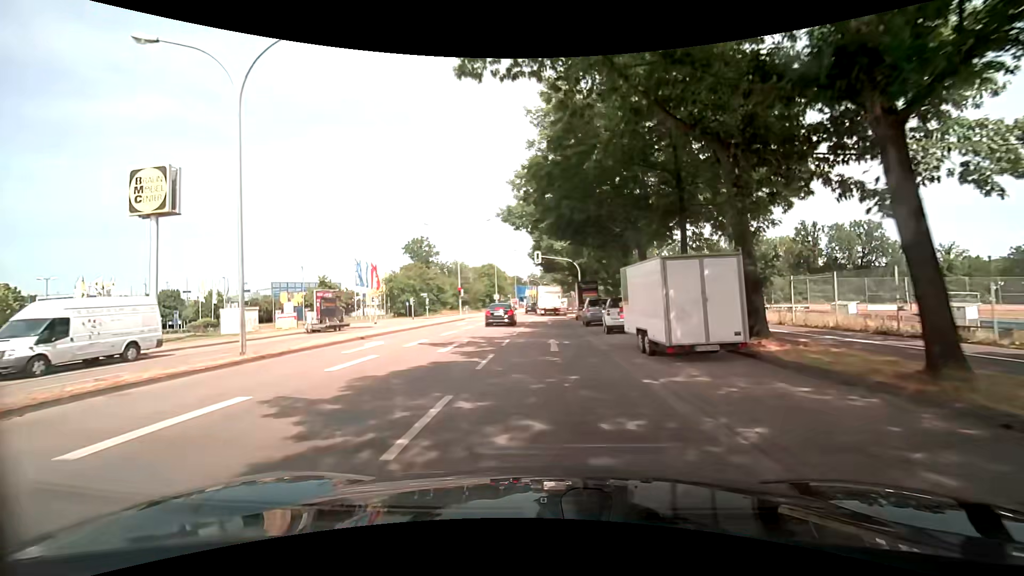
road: secondary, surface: asphalt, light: Day
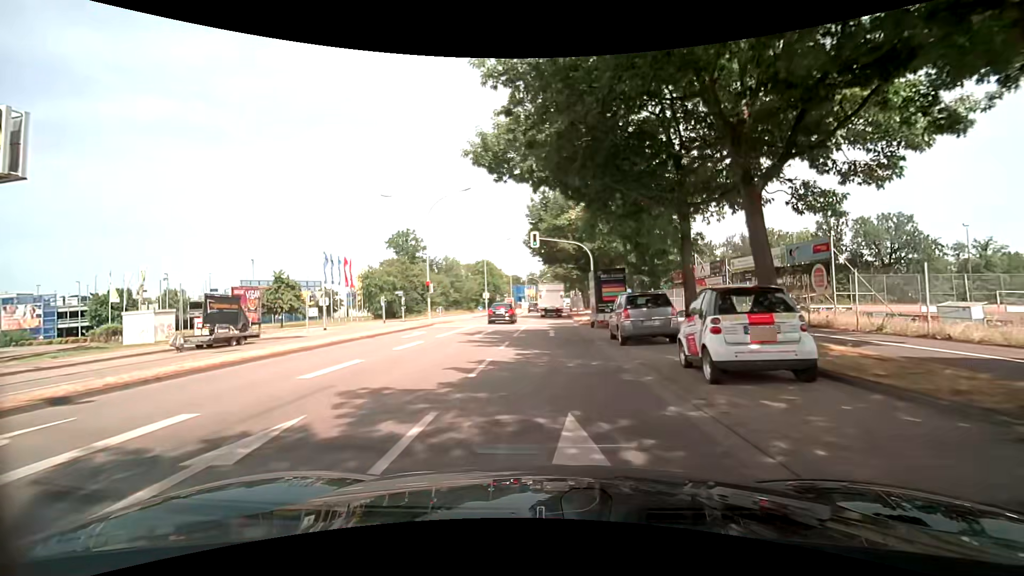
(0.0, +13.1) m; -1°
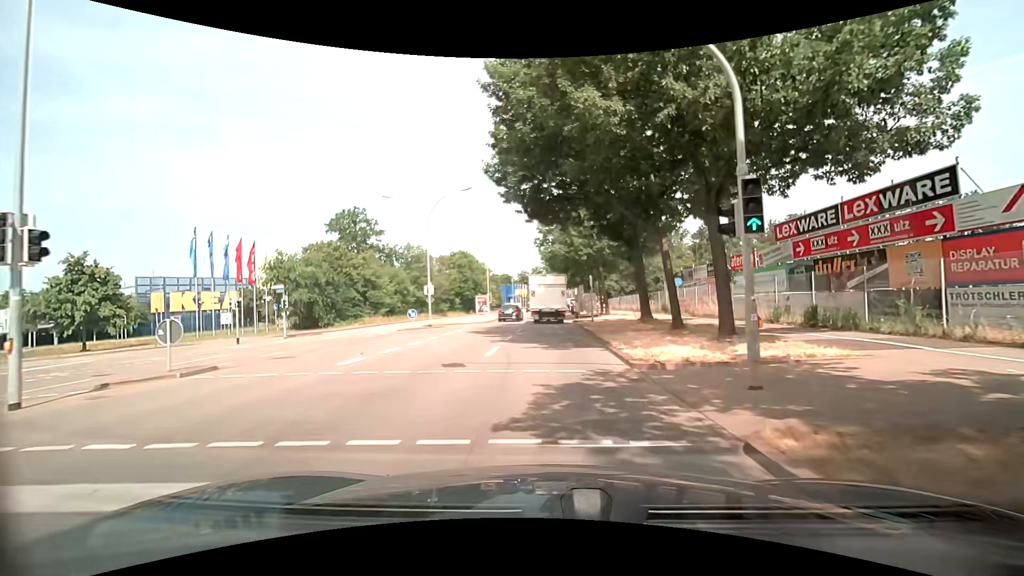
(+0.4, +27.6) m; +2°
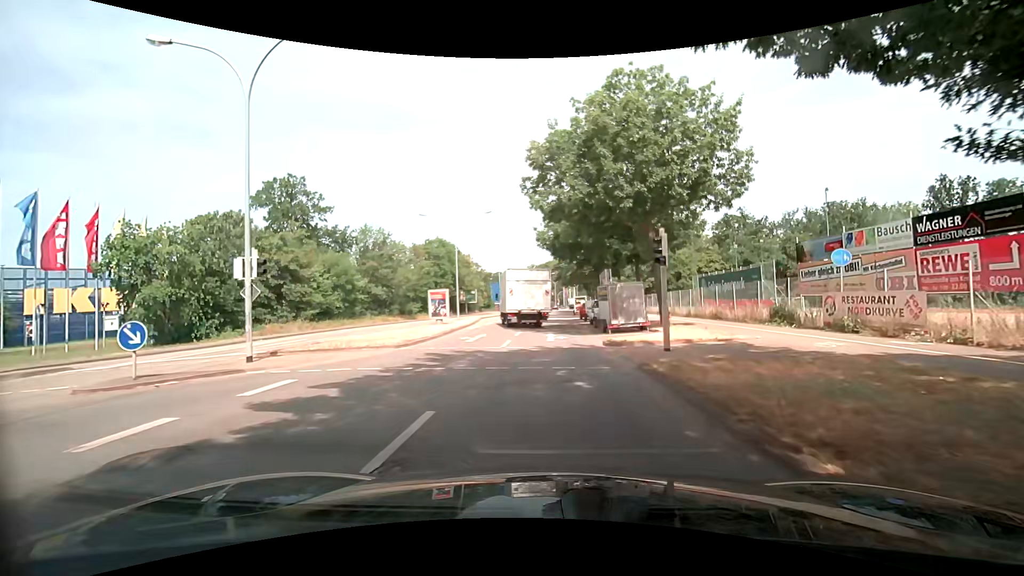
(-0.1, +21.6) m; -1°
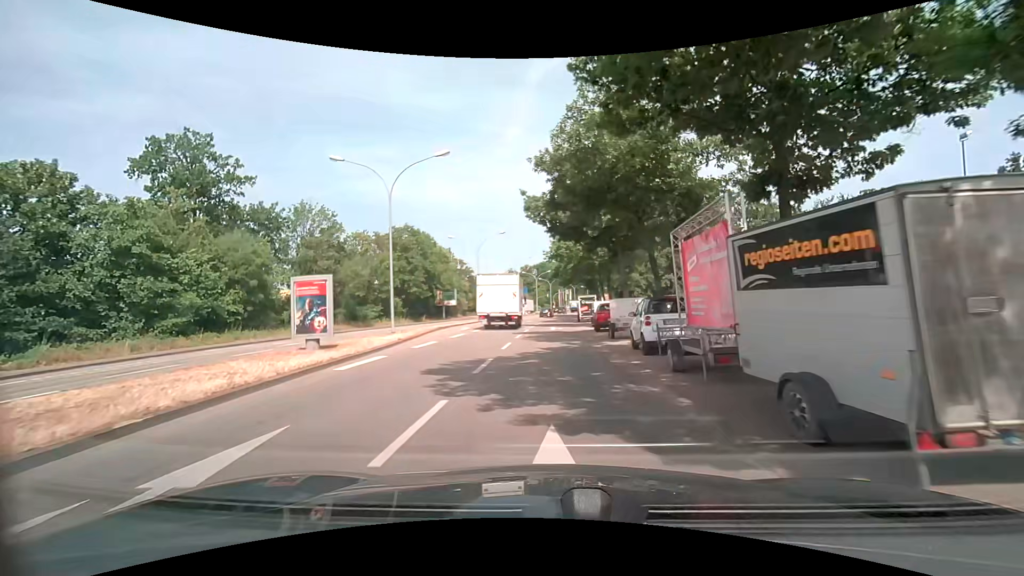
(+0.4, +18.4) m; +2°
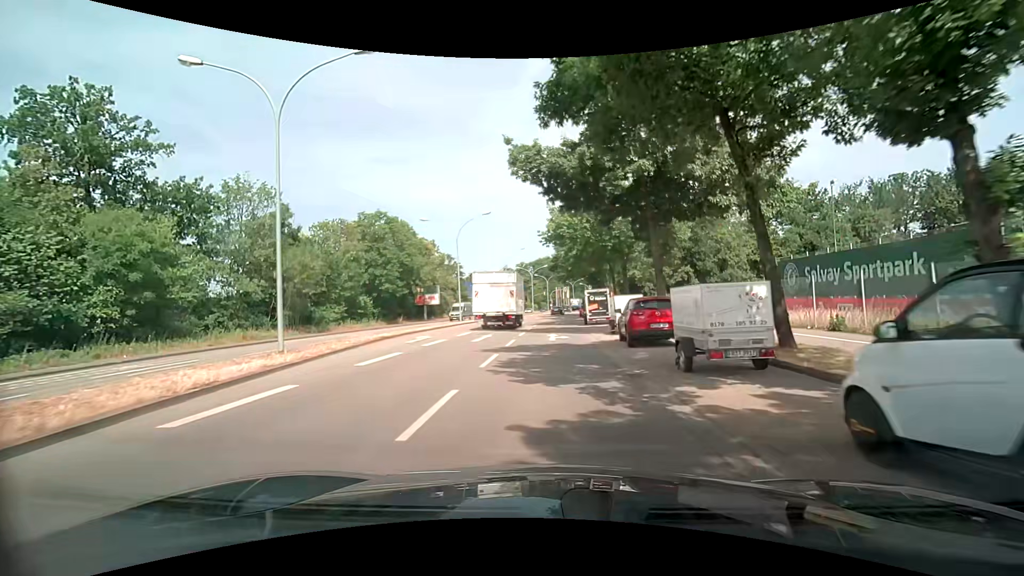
(0.0, +11.4) m; 0°
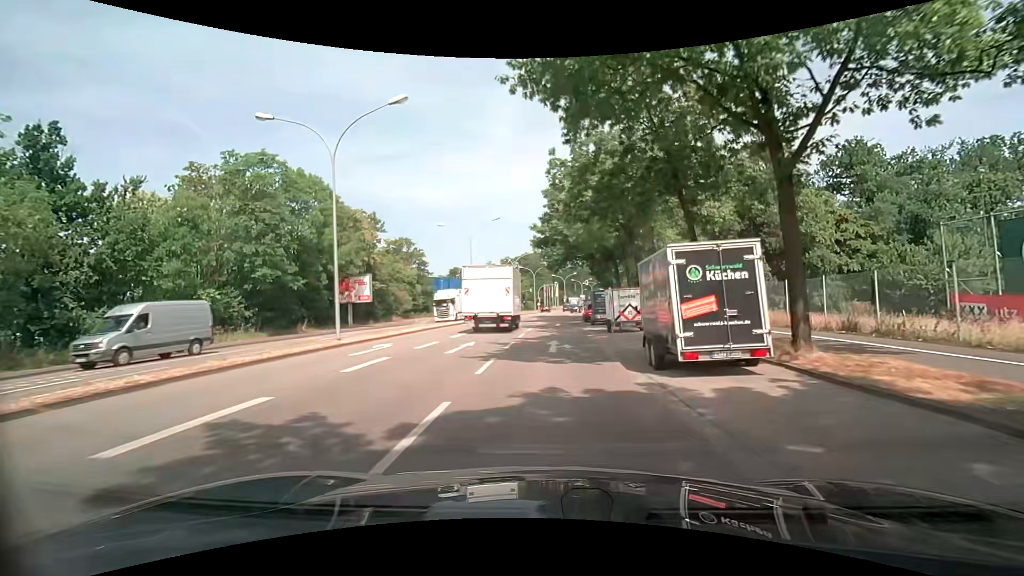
(+0.3, +25.1) m; +1°
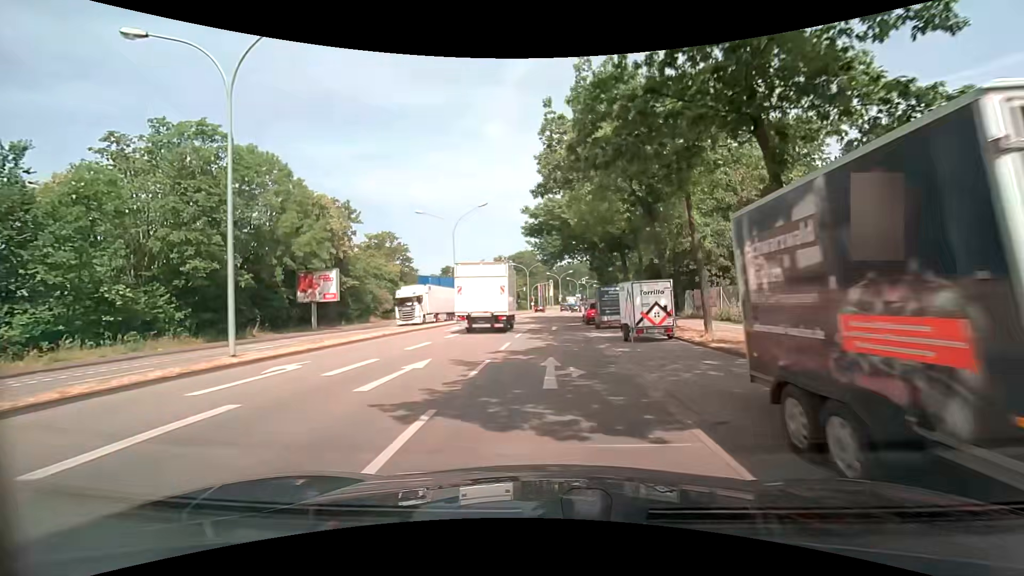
(0.0, +6.6) m; +1°
(0, +10) (0, +20) (+1, +30) (+1, +40) (+1, +50) (+2, +60) (+3, +70) (+4, +80) (+5, +90) (+6, +100) m
